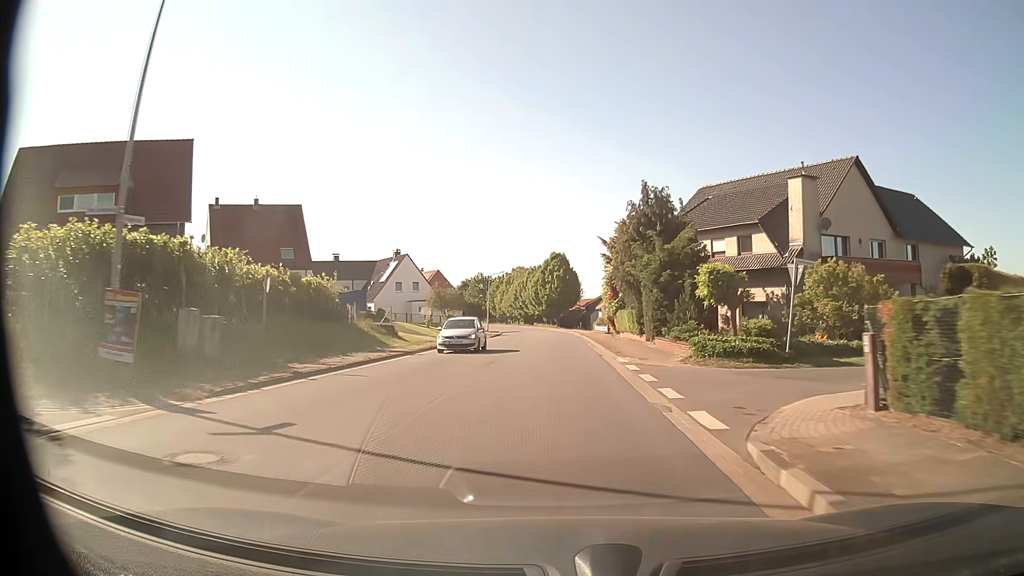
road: tertiary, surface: asphalt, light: Day
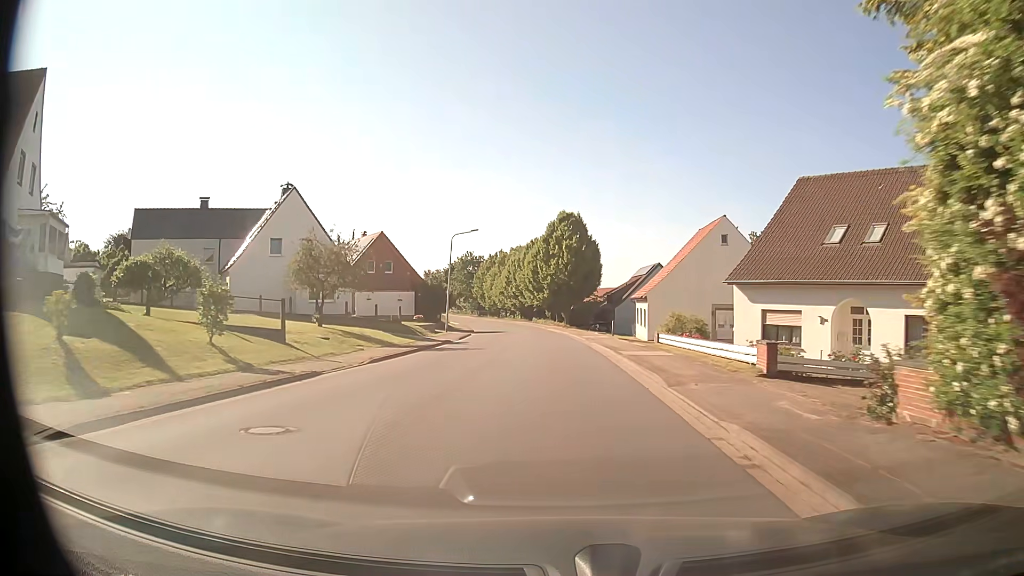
(-0.1, +40.8) m; -1°
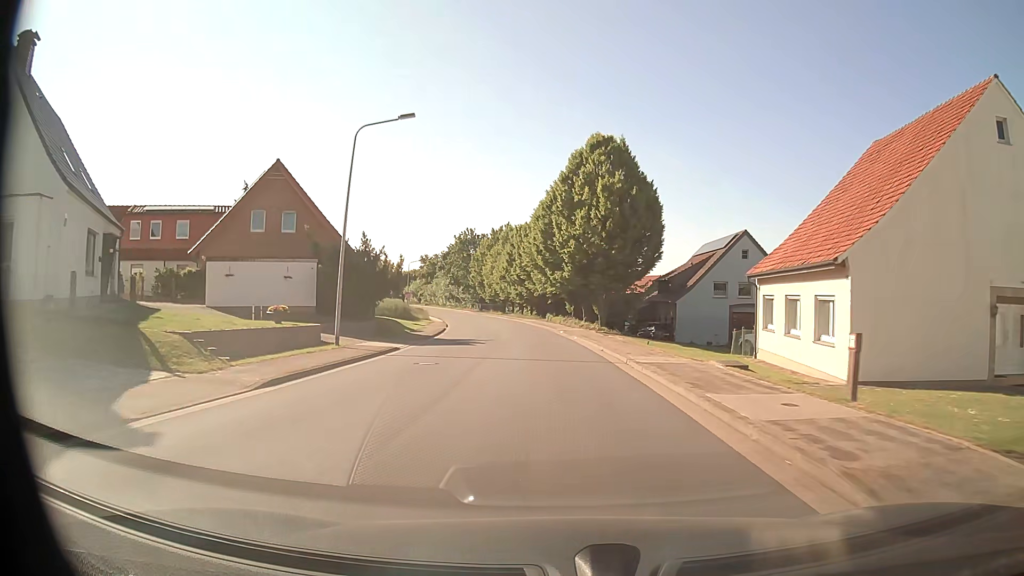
(-0.2, +32.6) m; -1°
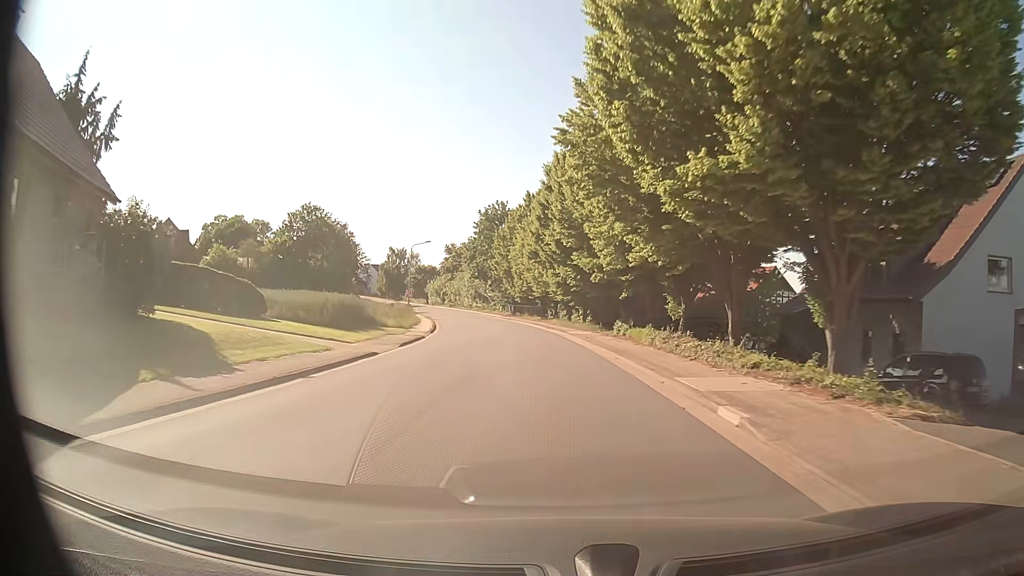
(-1.3, +32.4) m; -5°
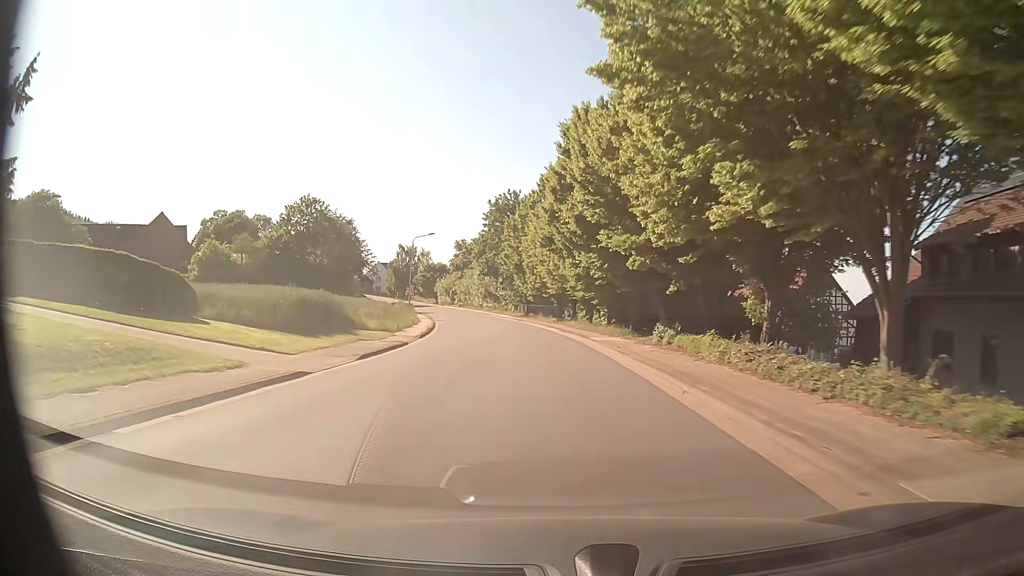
(-0.1, +8.1) m; -2°
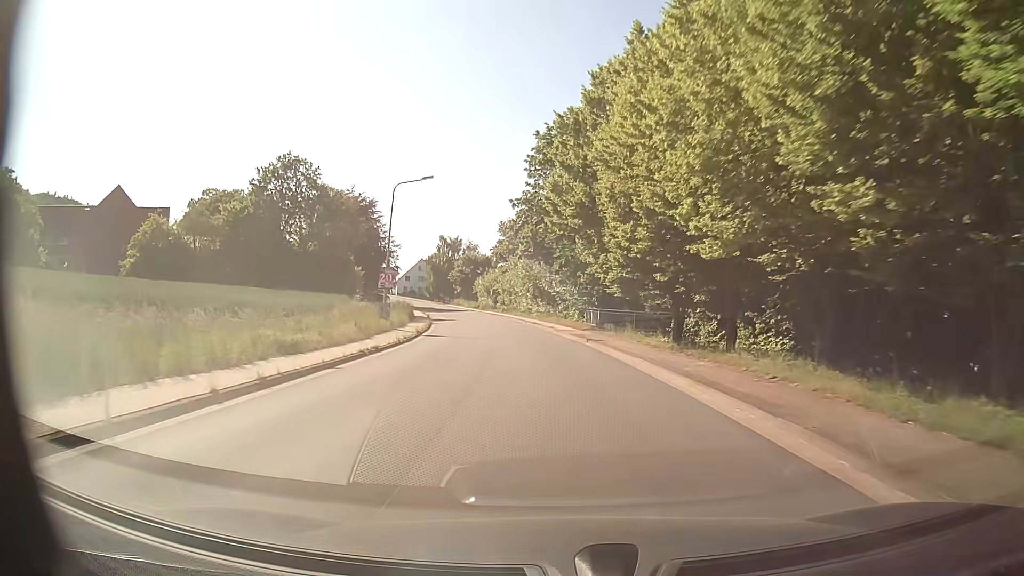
(-1.8, +32.1) m; -6°
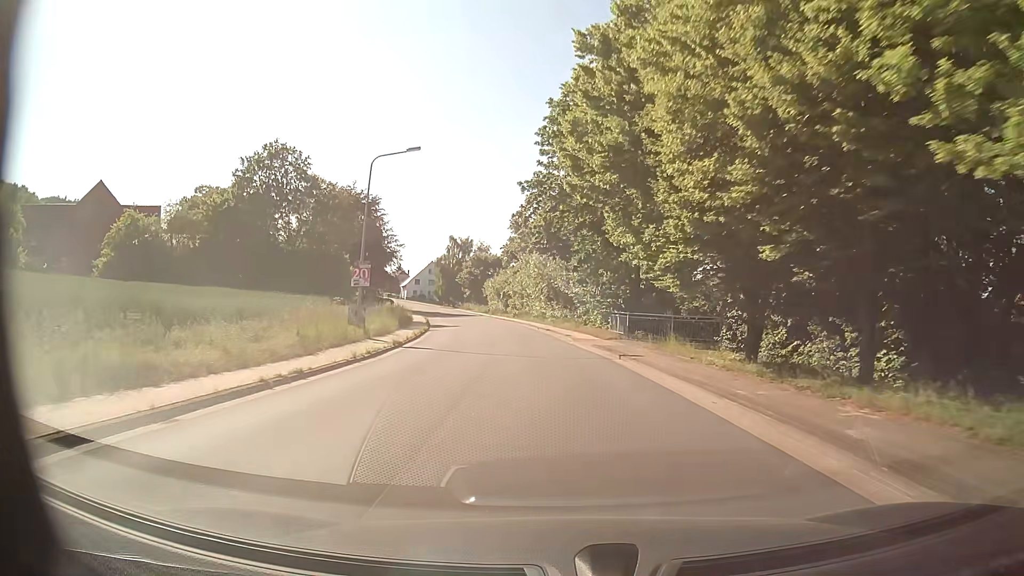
(-0.1, +8.1) m; -1°
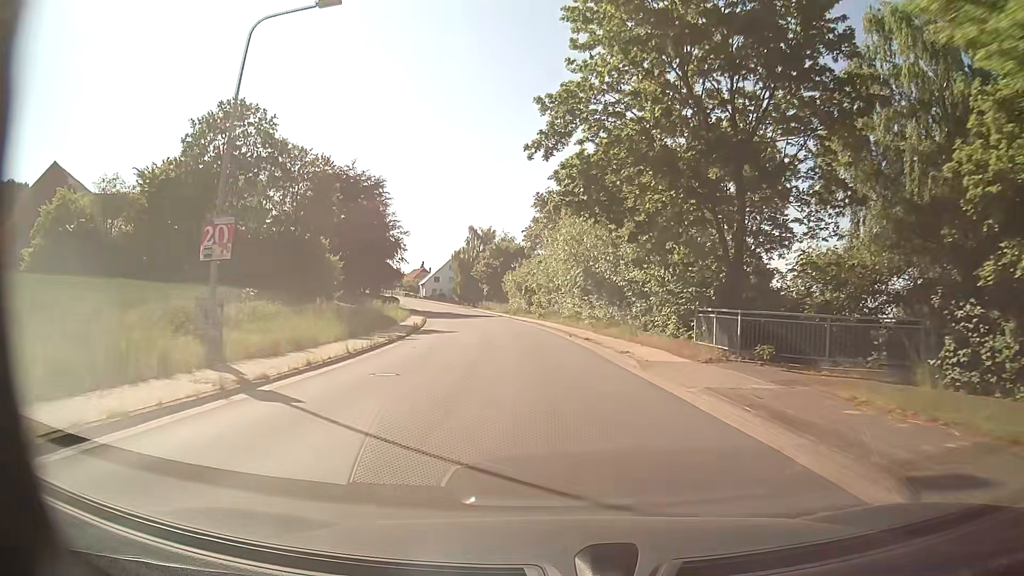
(-0.3, +16.0) m; -2°
(0, +10) (-1, +20) (-2, +30) (-3, +40) (-4, +50) (-6, +60) (-8, +69) (-10, +79) (-13, +89) (-16, +98) m
